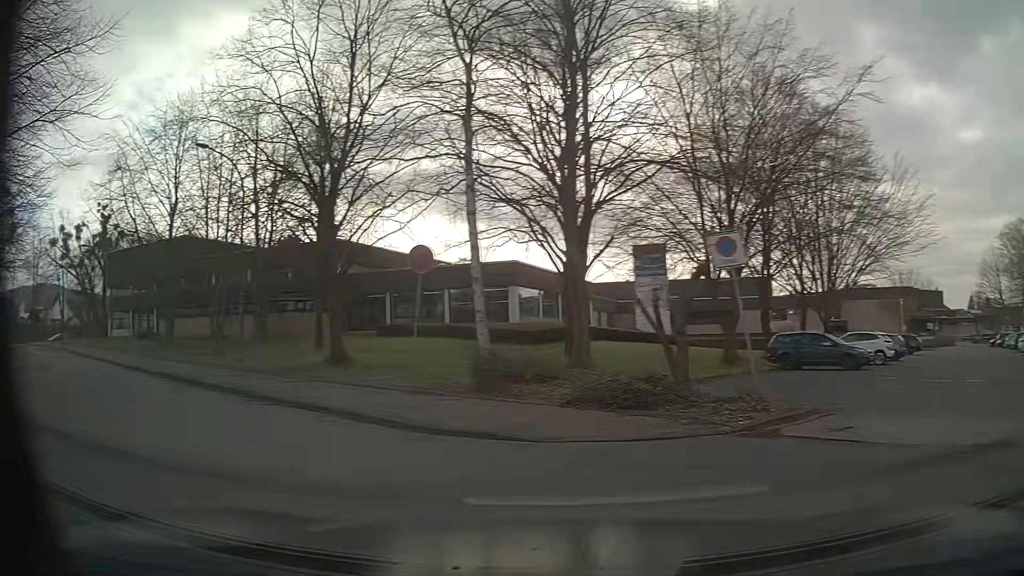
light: Day
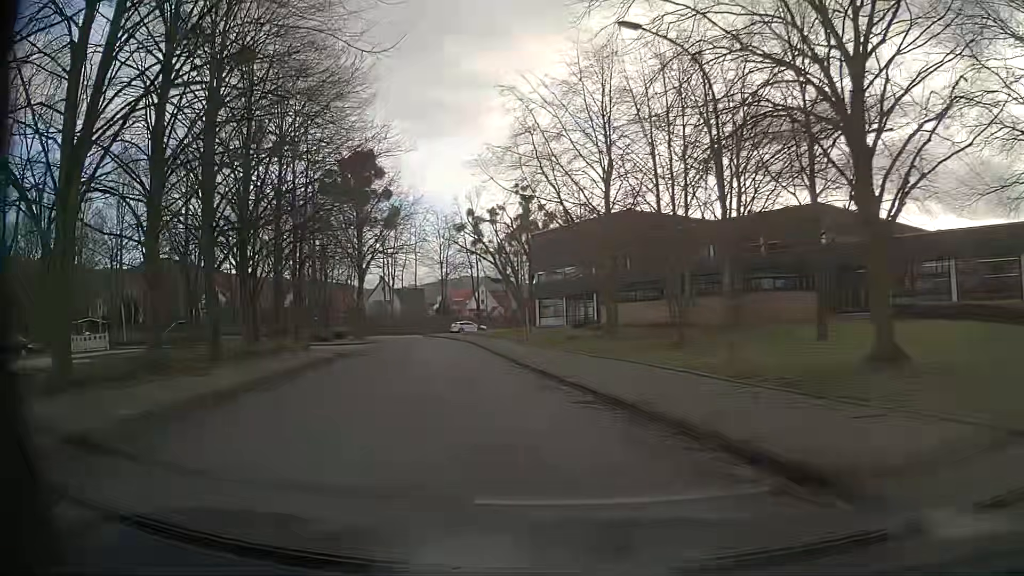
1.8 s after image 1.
(-3.9, +8.5) m; -39°
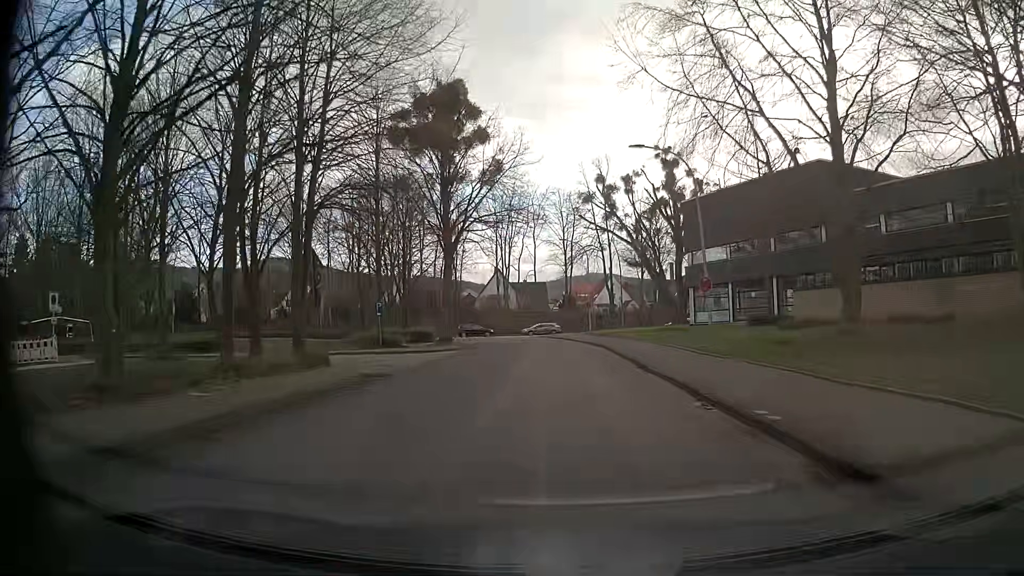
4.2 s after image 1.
(-2.6, +17.0) m; -10°
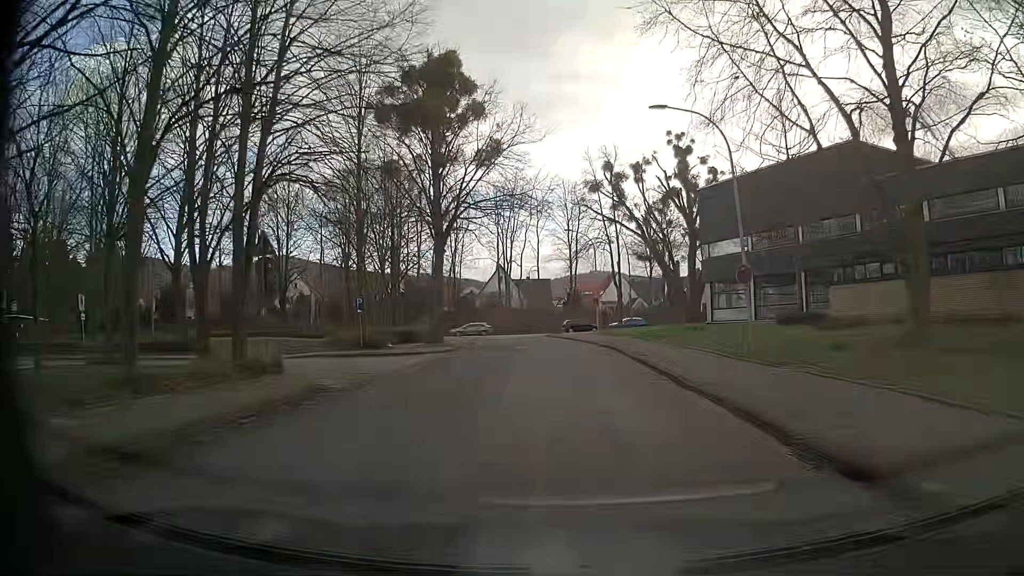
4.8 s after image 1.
(-0.1, +4.5) m; -1°
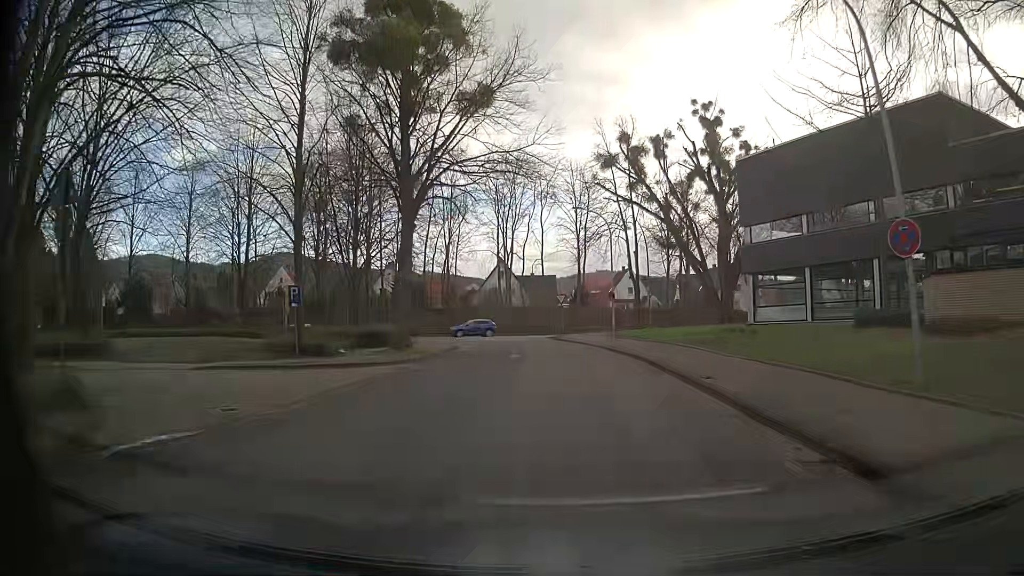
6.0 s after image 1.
(-0.2, +9.2) m; -1°
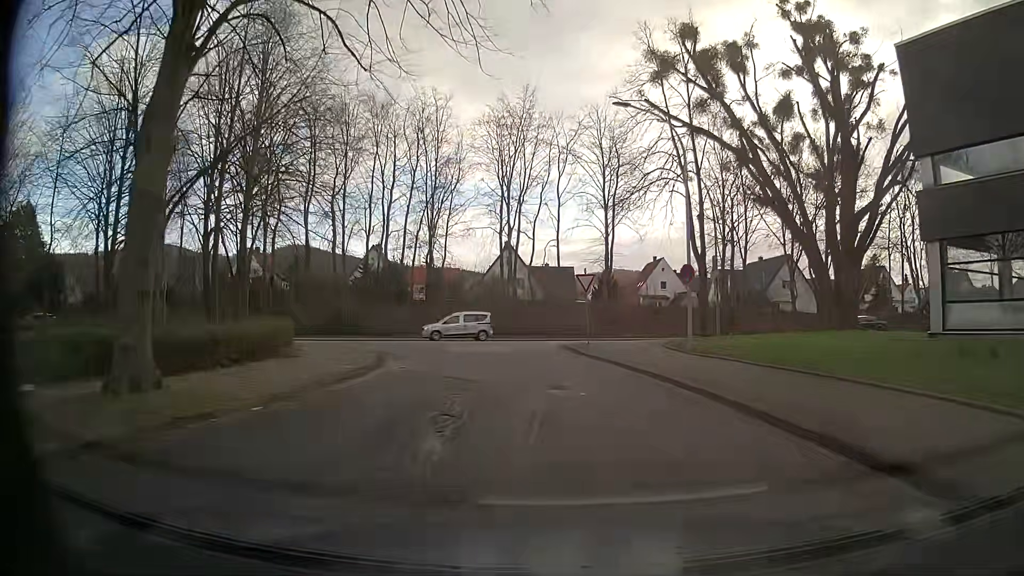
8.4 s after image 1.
(-0.1, +18.8) m; -1°
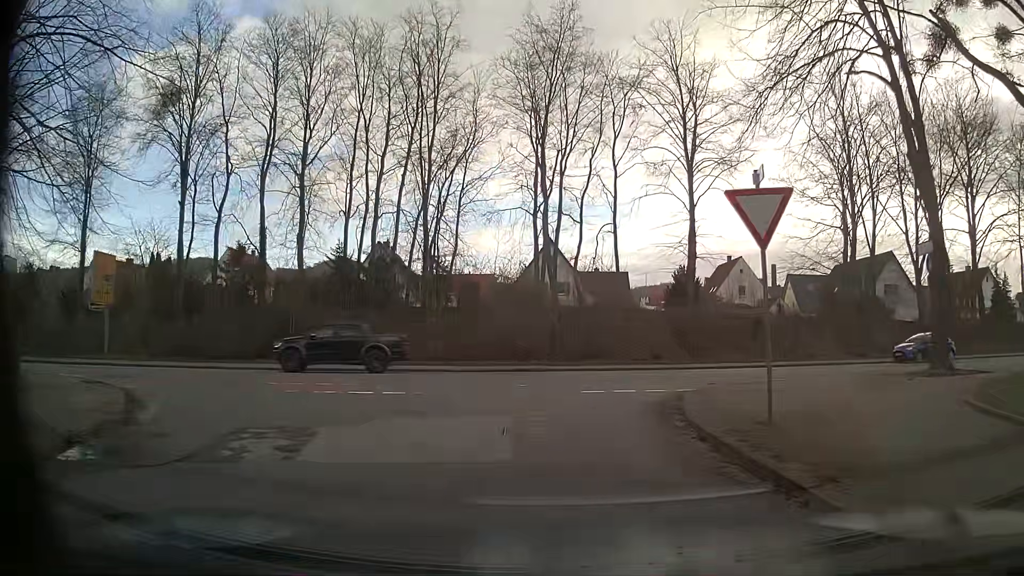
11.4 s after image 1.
(-0.8, +18.1) m; -5°
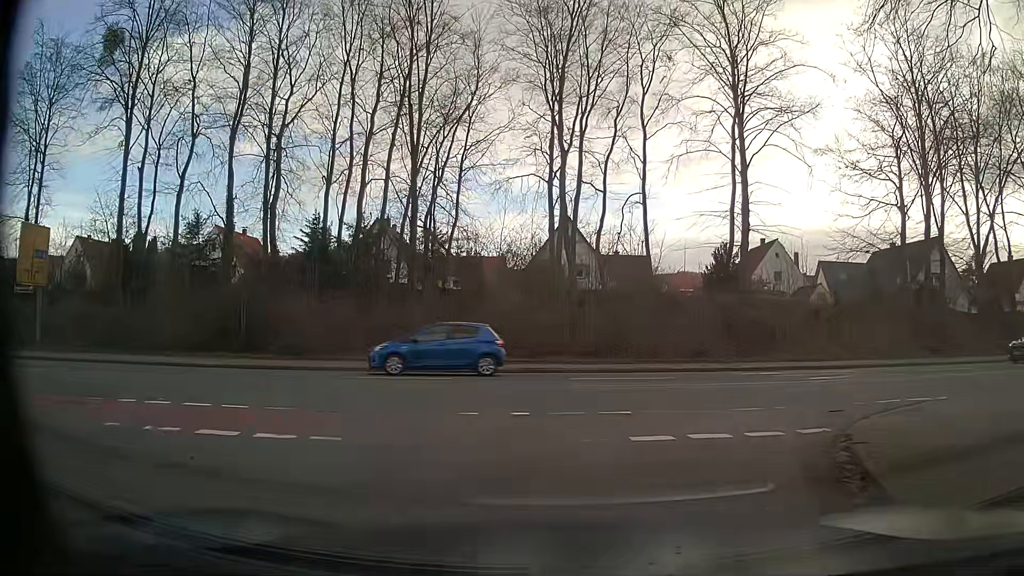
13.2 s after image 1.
(-0.1, +6.8) m; 0°
